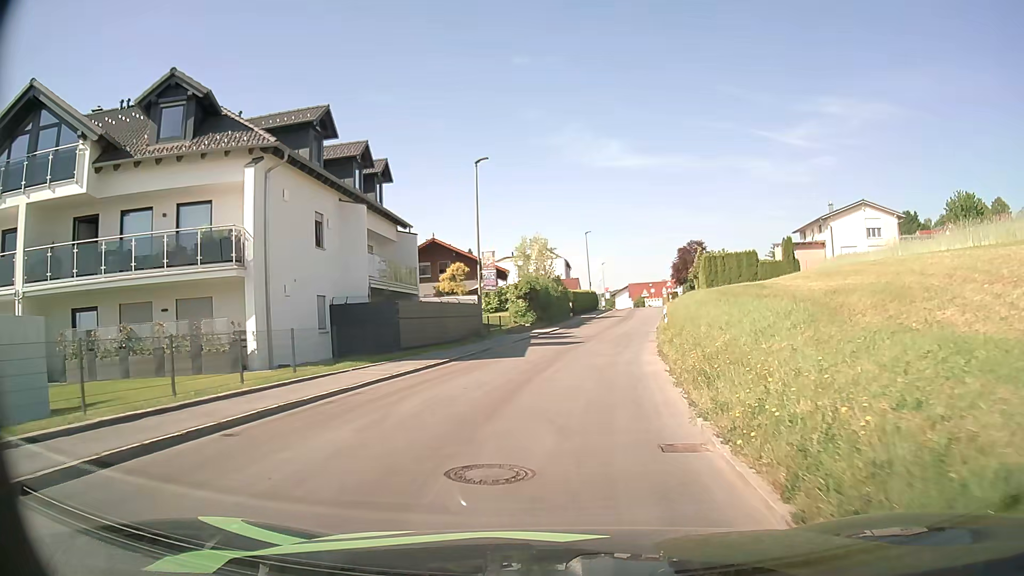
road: tertiary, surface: asphalt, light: Day
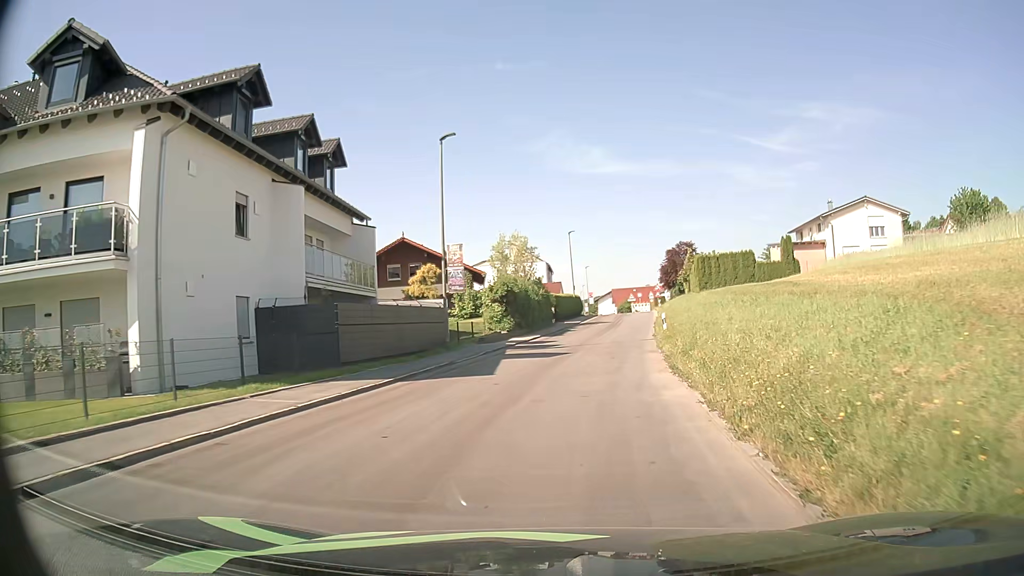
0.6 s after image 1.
(0.0, +5.0) m; +1°
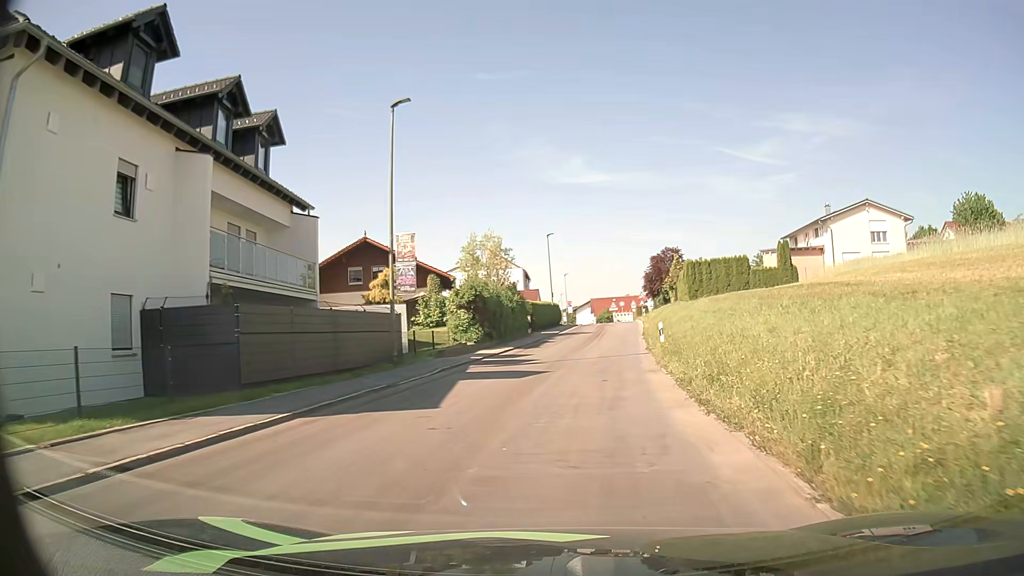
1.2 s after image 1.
(+0.1, +5.0) m; +2°
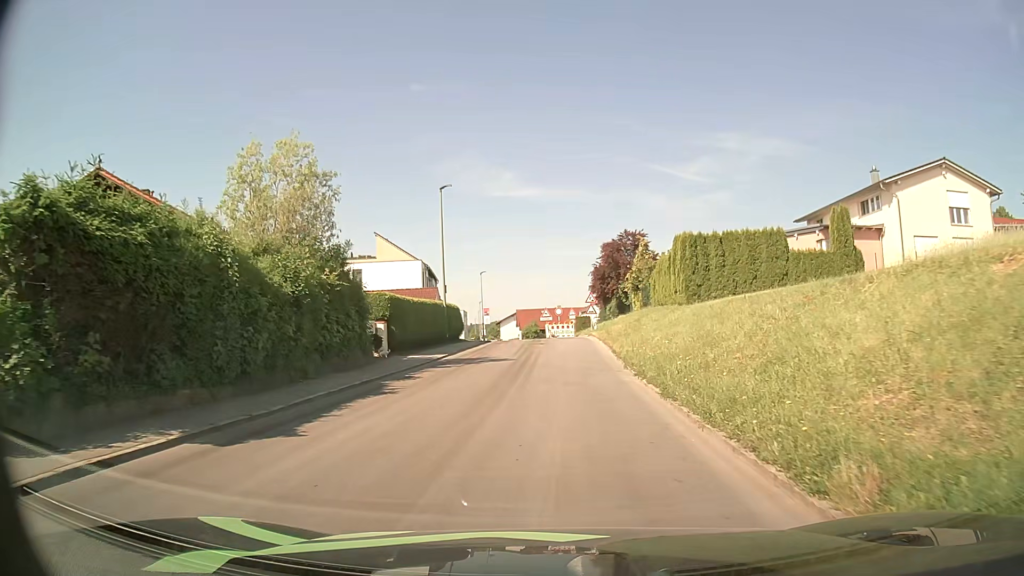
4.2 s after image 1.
(+1.6, +24.5) m; +6°
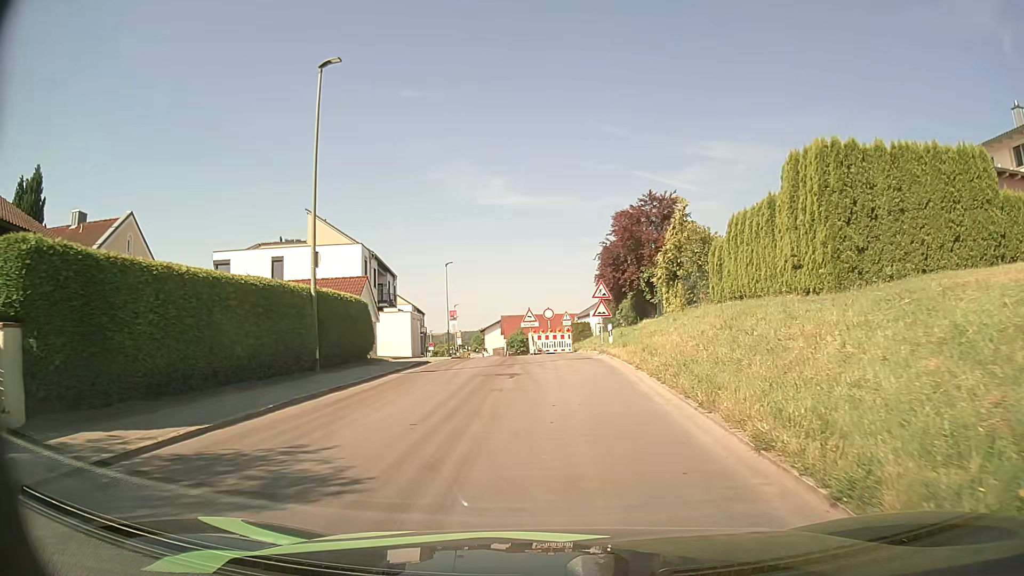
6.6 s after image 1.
(+0.3, +17.9) m; +1°
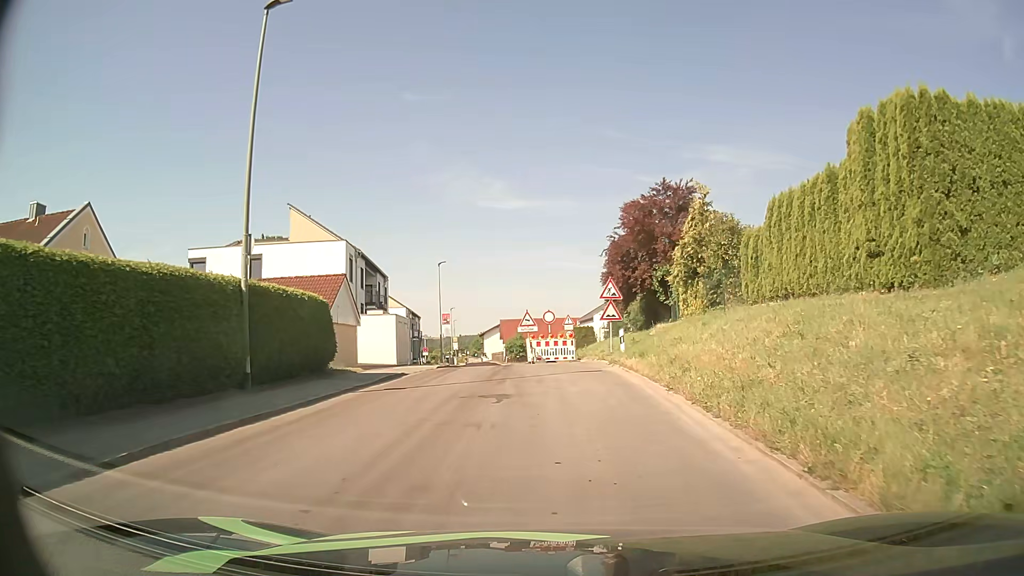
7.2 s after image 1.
(0.0, +4.0) m; 0°
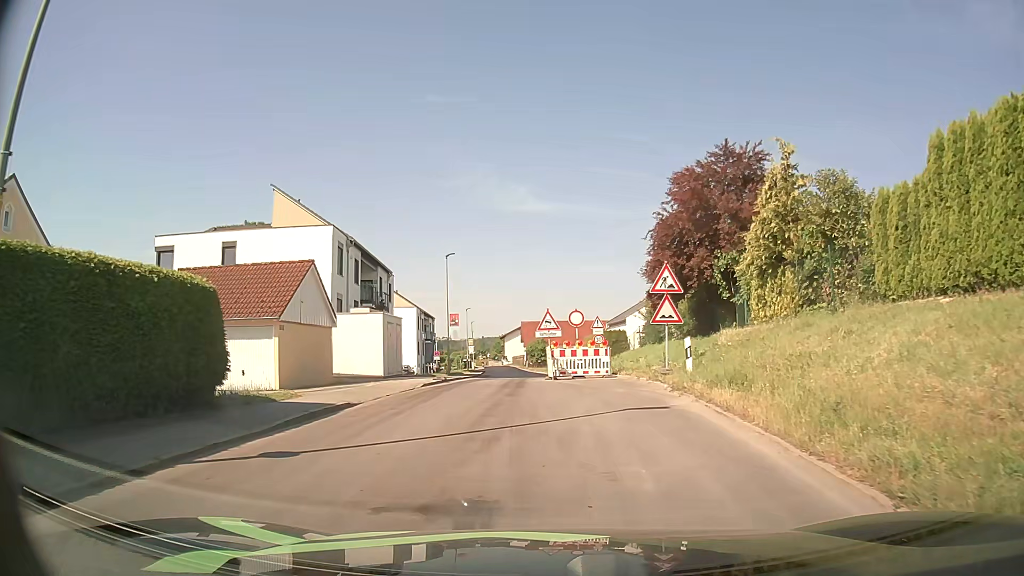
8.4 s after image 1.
(0.0, +7.3) m; -1°
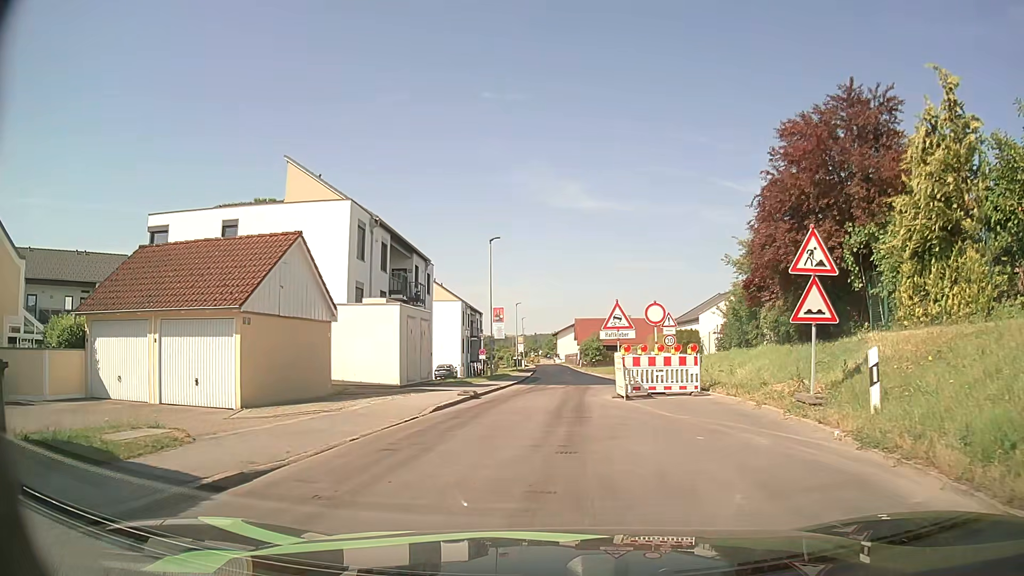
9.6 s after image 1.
(-0.3, +6.5) m; -4°
